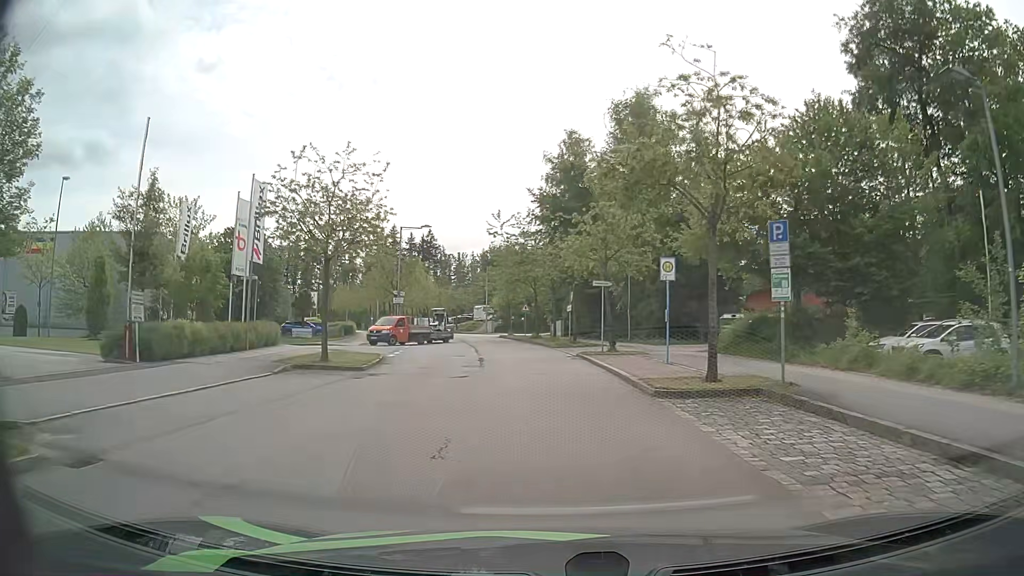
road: residential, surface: asphalt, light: Day
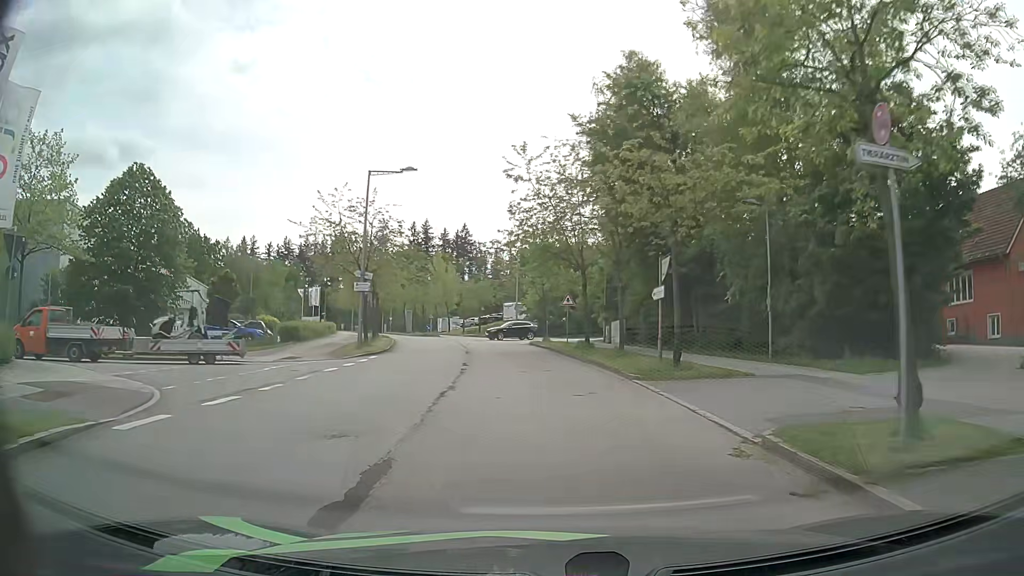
(-0.6, +20.9) m; -4°
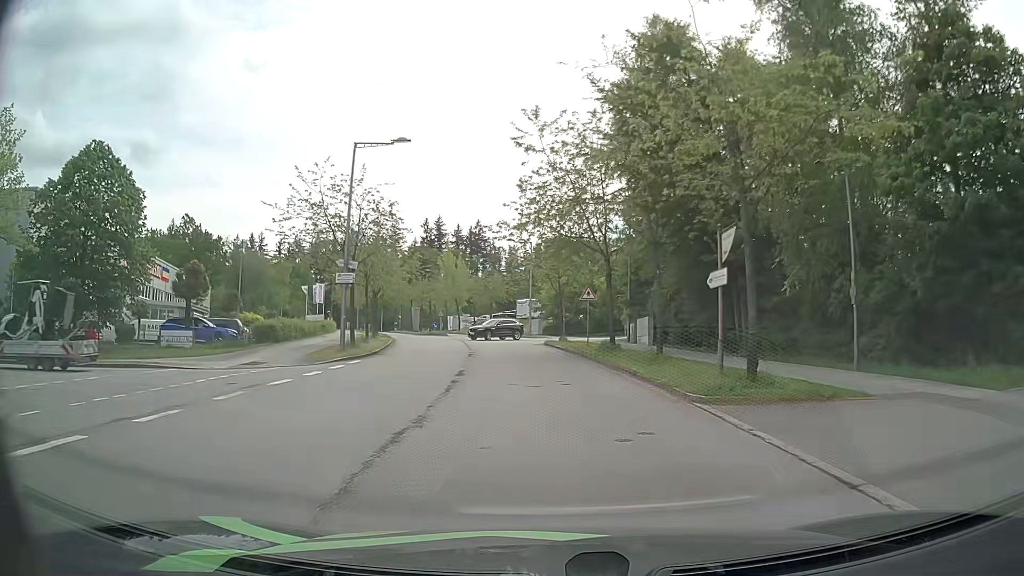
(-0.1, +5.3) m; -1°
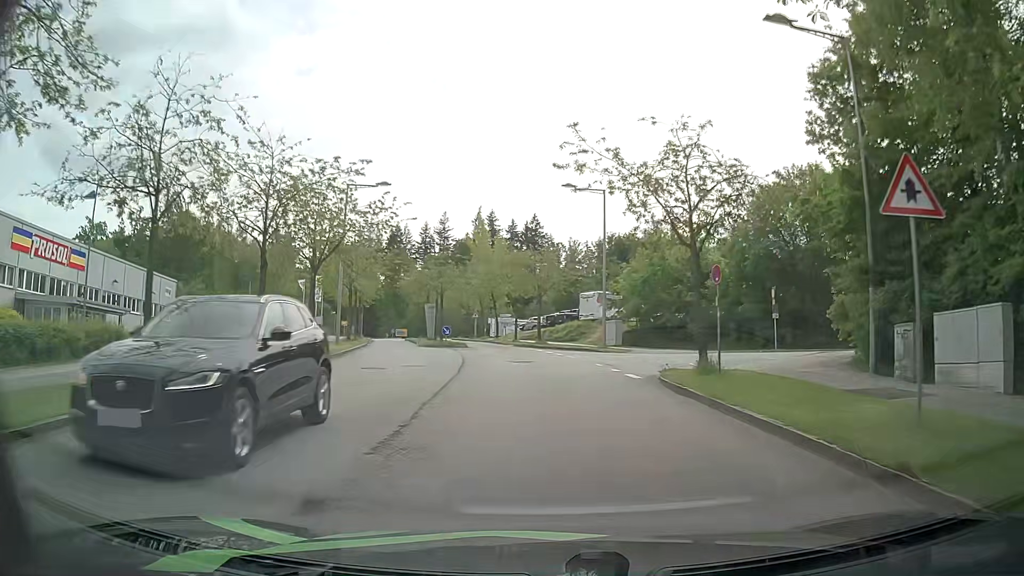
(-1.3, +26.6) m; -5°
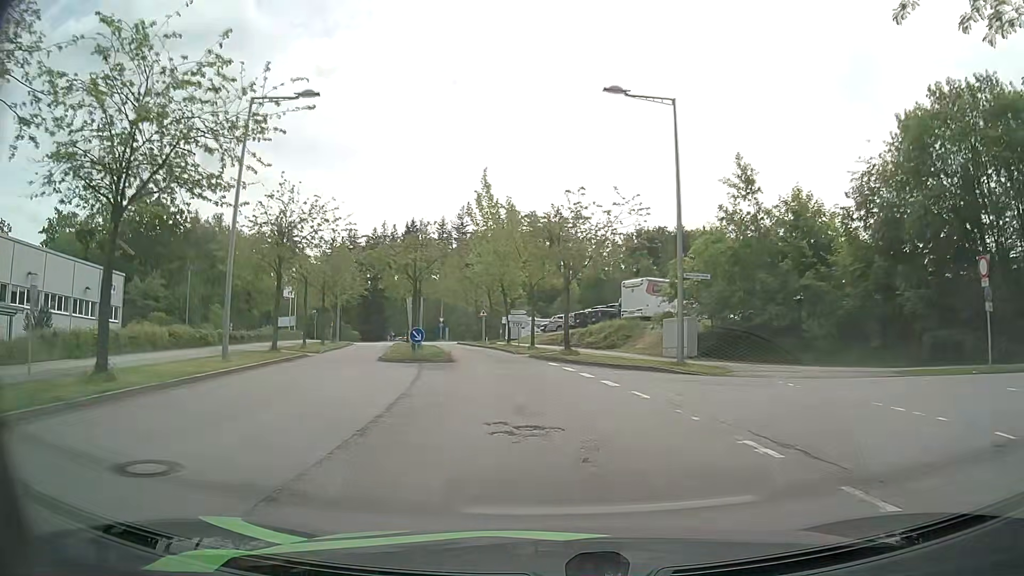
(-0.3, +16.0) m; -2°
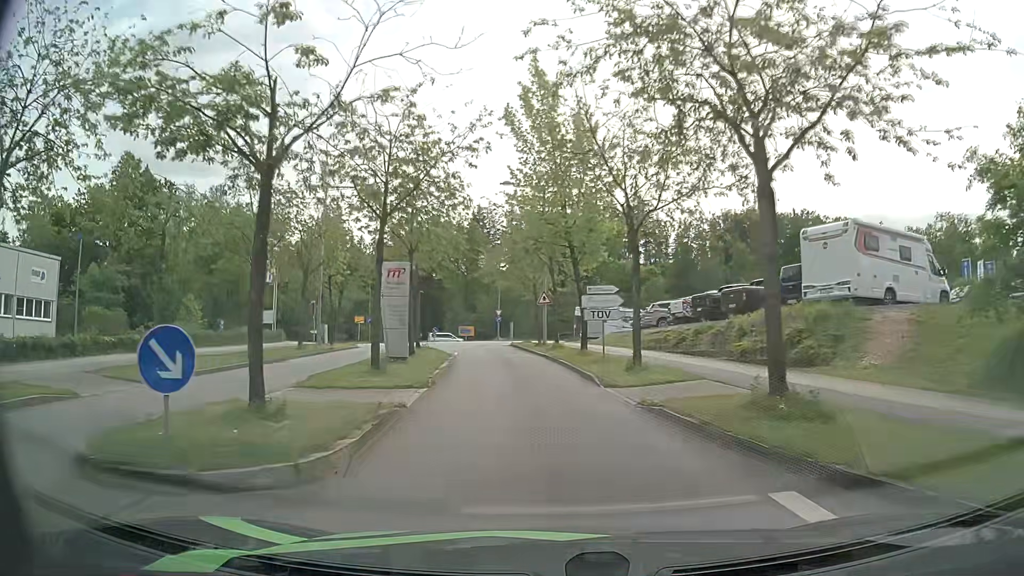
(-0.8, +20.6) m; -6°
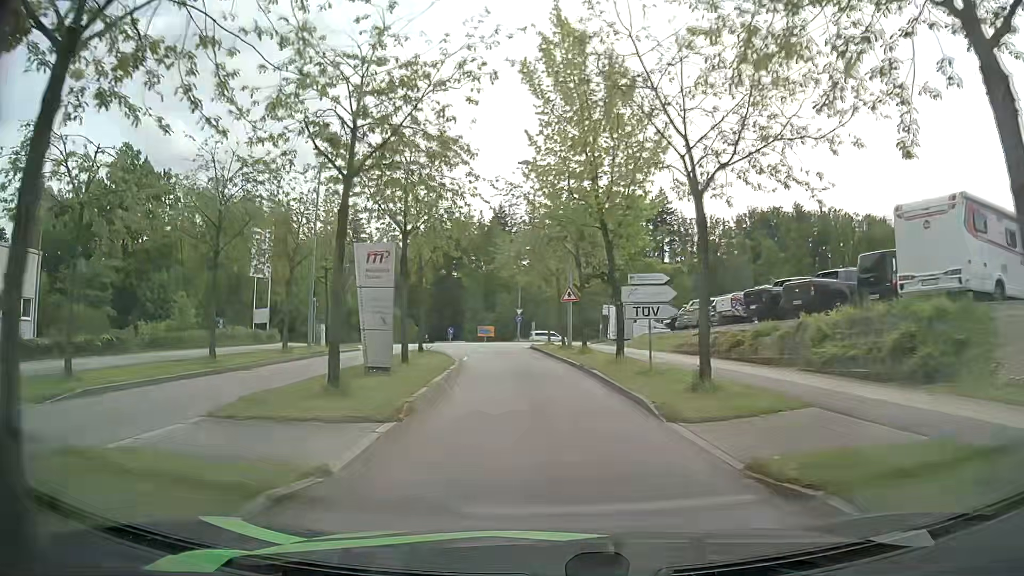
(-0.1, +4.9) m; -2°
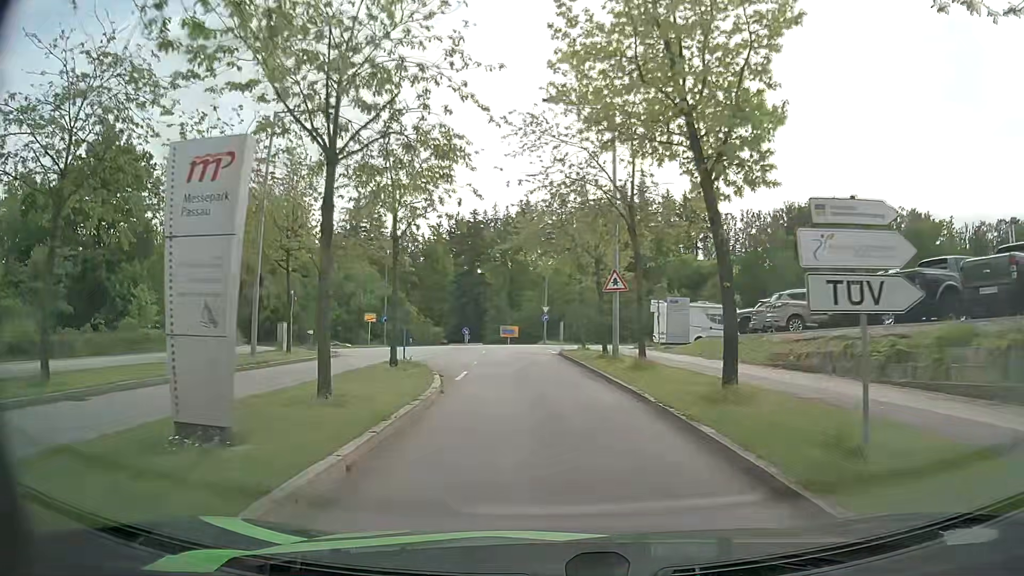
(-0.2, +9.4) m; -2°
